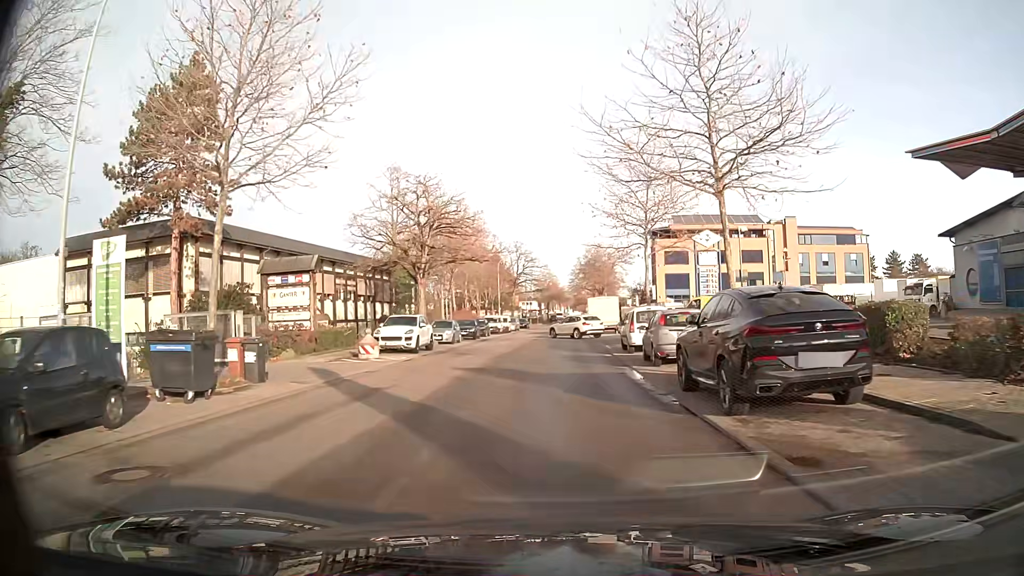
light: Day
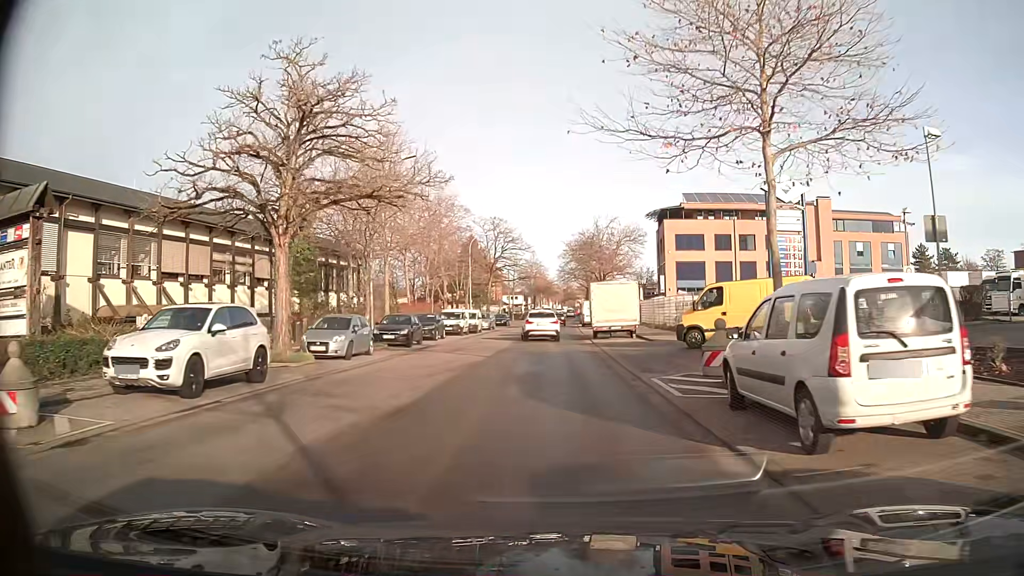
(+0.1, +18.2) m; +1°
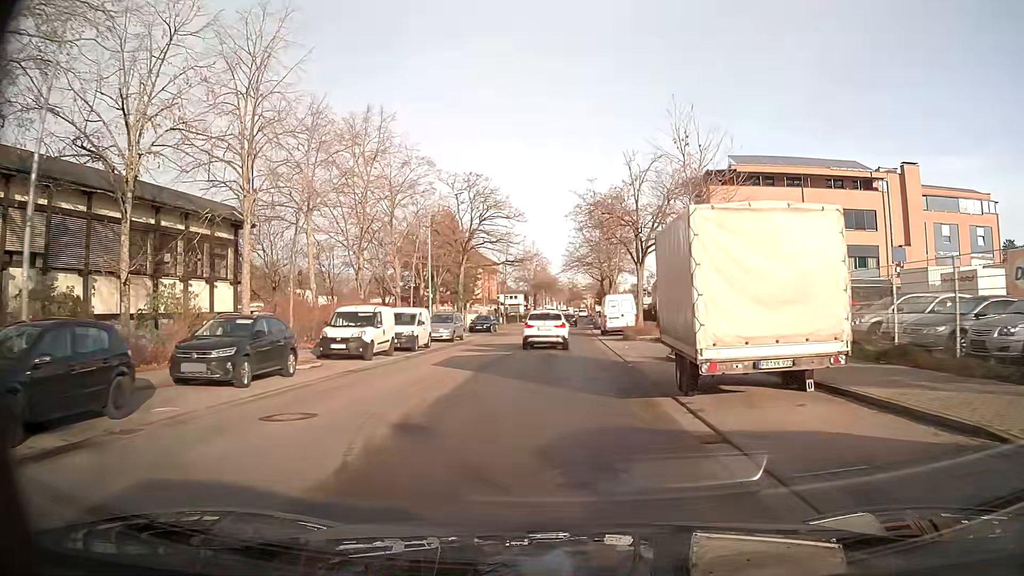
(0.0, +23.6) m; 0°
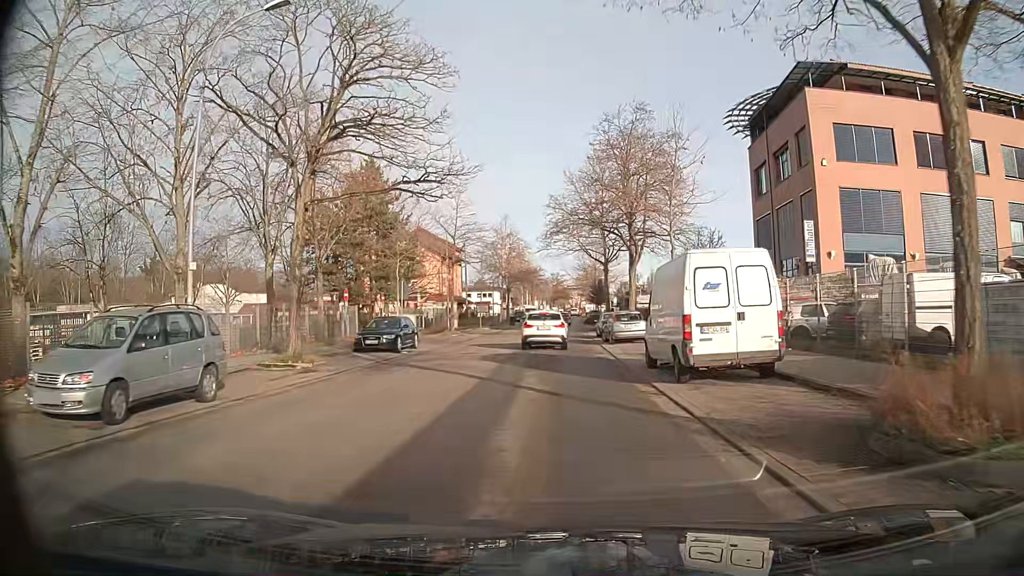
(+0.3, +28.3) m; +1°
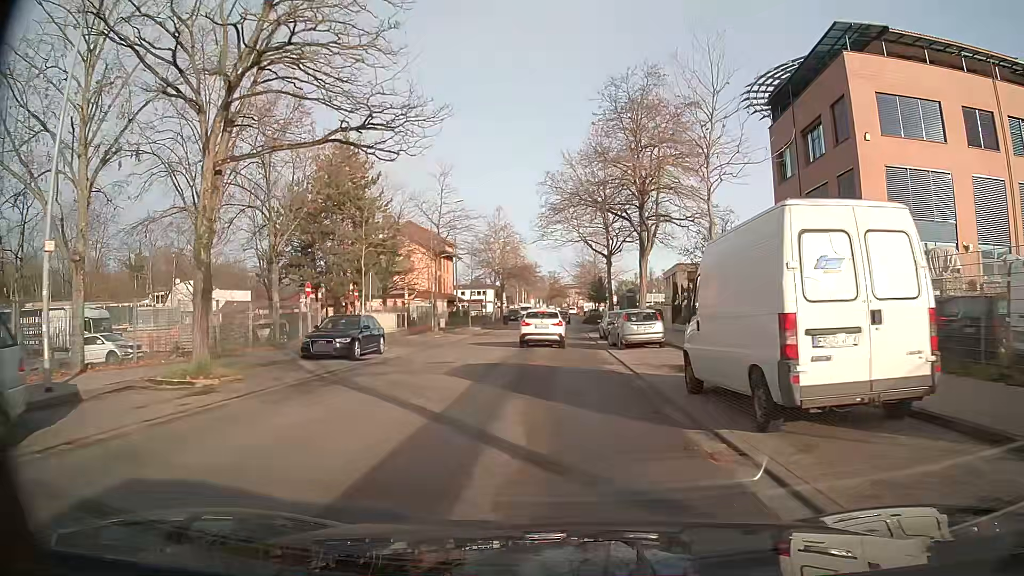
(0.0, +5.5) m; 0°
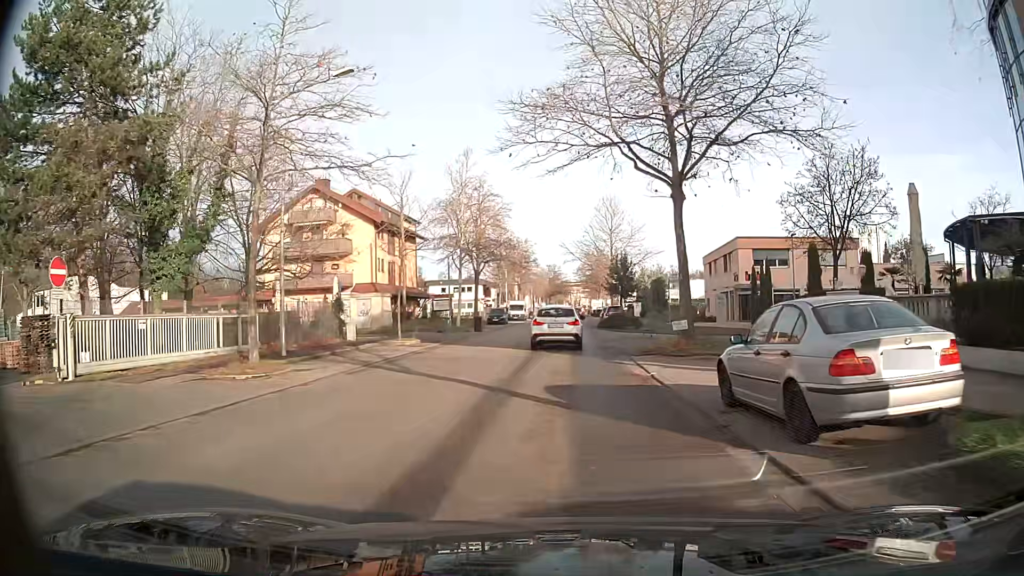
(0.0, +26.0) m; 0°
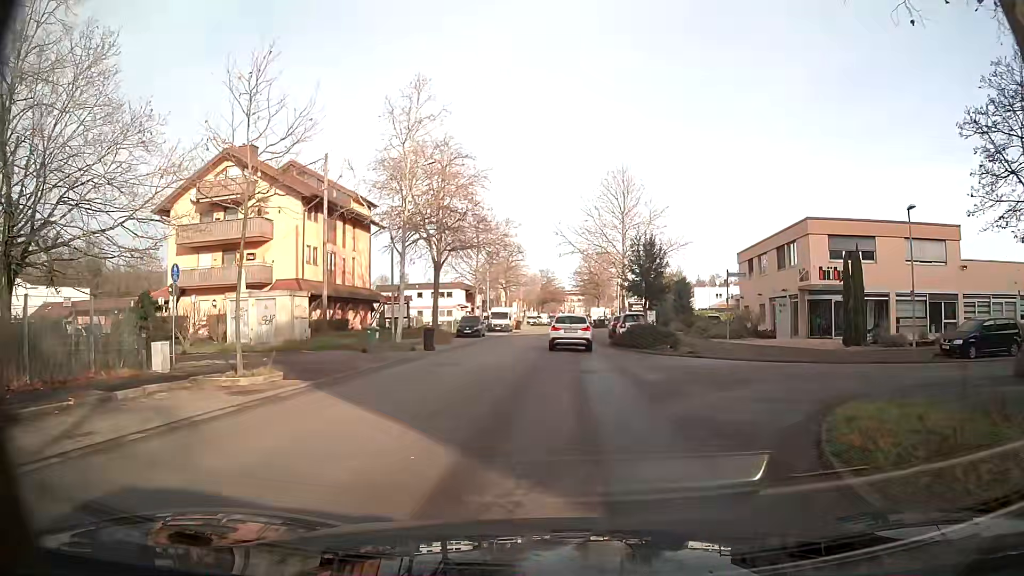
(+0.2, +15.8) m; +1°
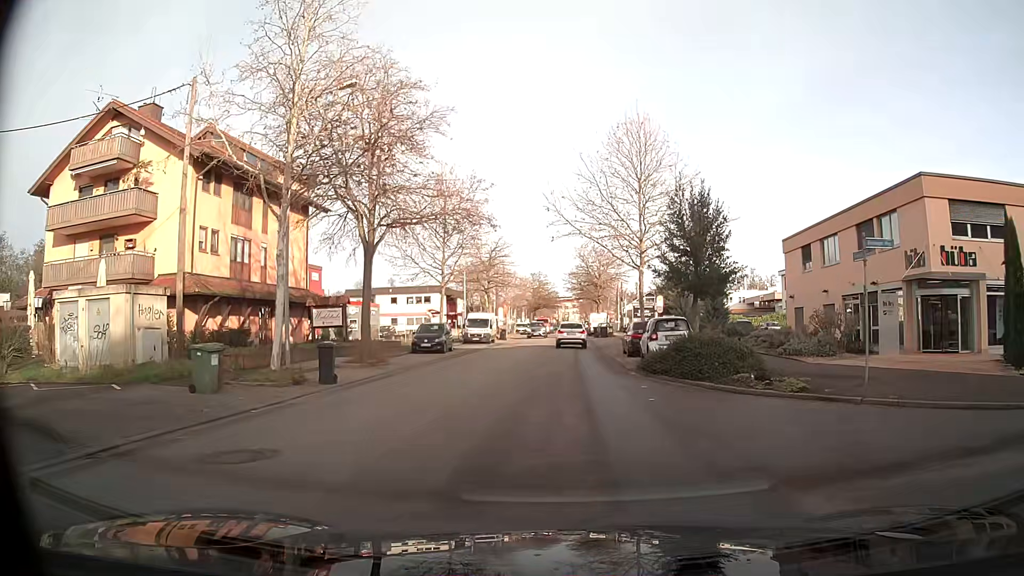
(0.0, +13.5) m; +1°
(0, +10) (0, +20) (0, +30) (+1, +40) (+1, +50) (+1, +60) (+1, +70) (+1, +80) (+1, +90) (+1, +100) m
